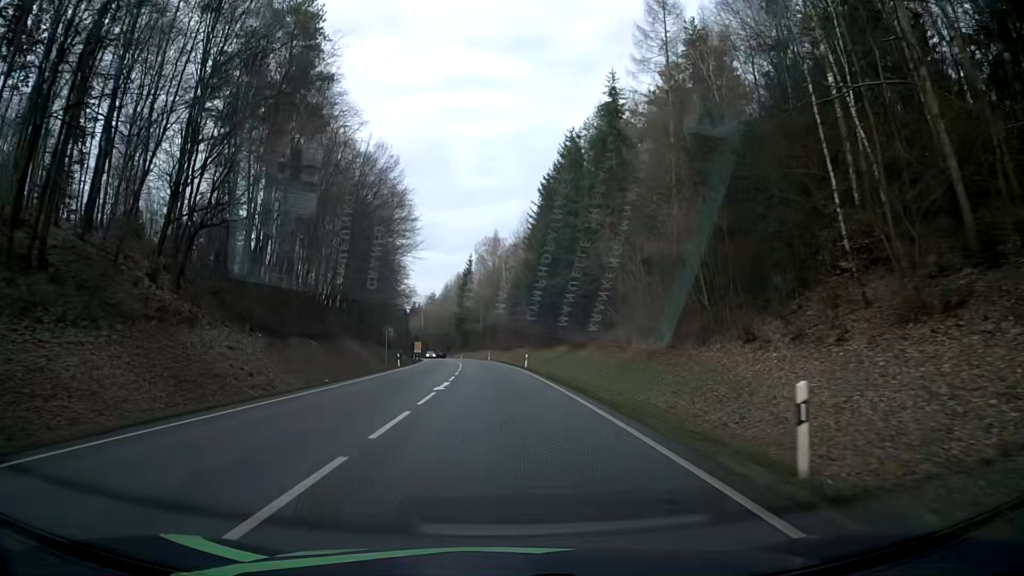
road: secondary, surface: asphalt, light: Day
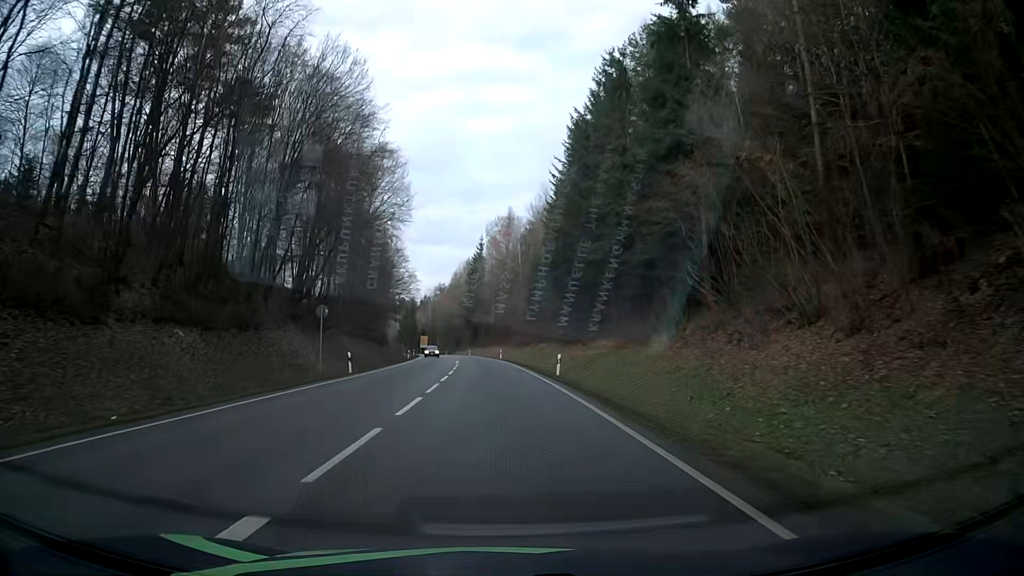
(-0.2, +21.4) m; -1°
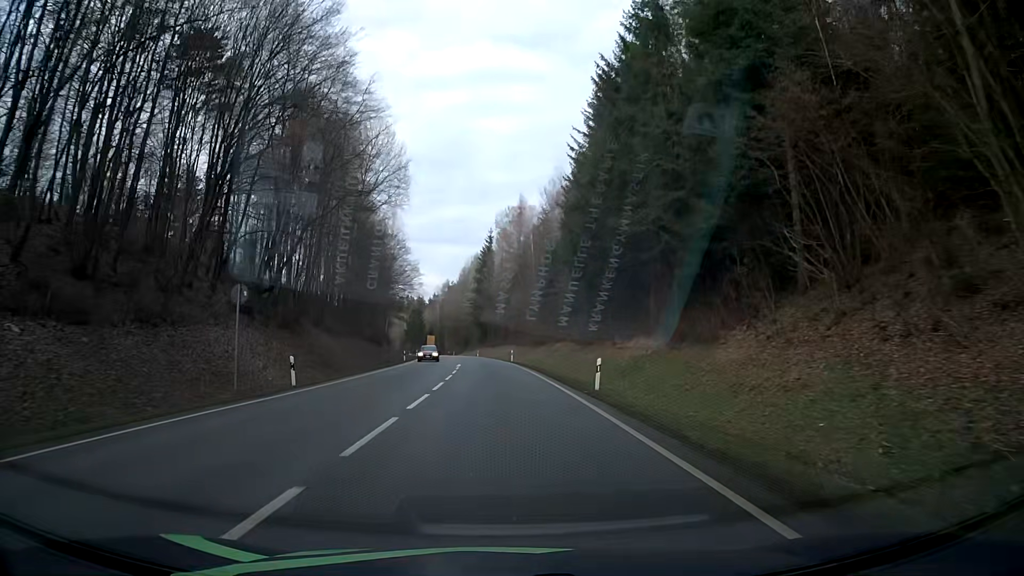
(-0.1, +10.7) m; -1°
(0, +10) (0, +20) (0, +30) (-1, +40) (-1, +50) (-2, +60) (-3, +70) (-3, +80) (-4, +90) (-6, +100) m
